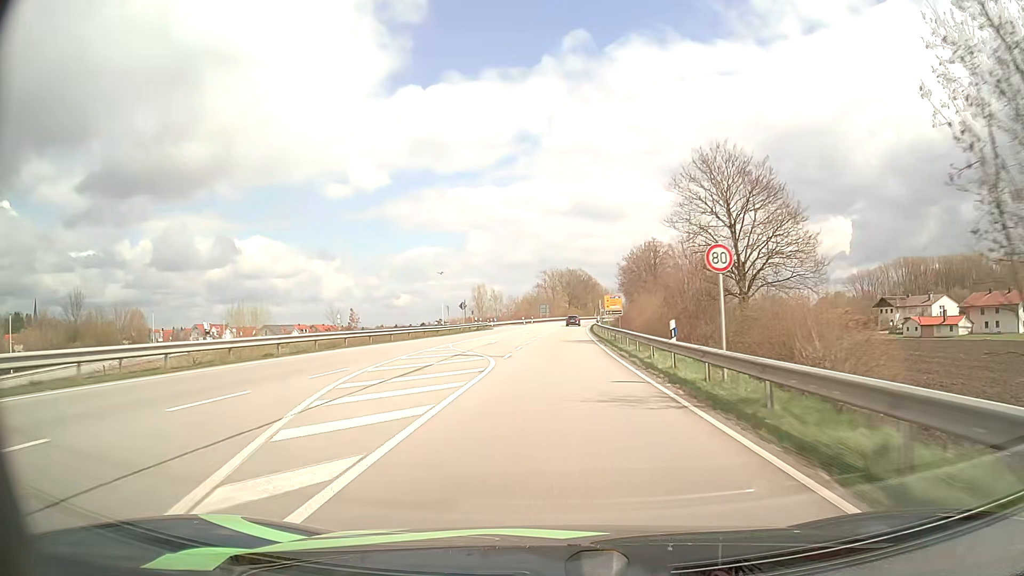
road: primary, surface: asphalt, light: Day
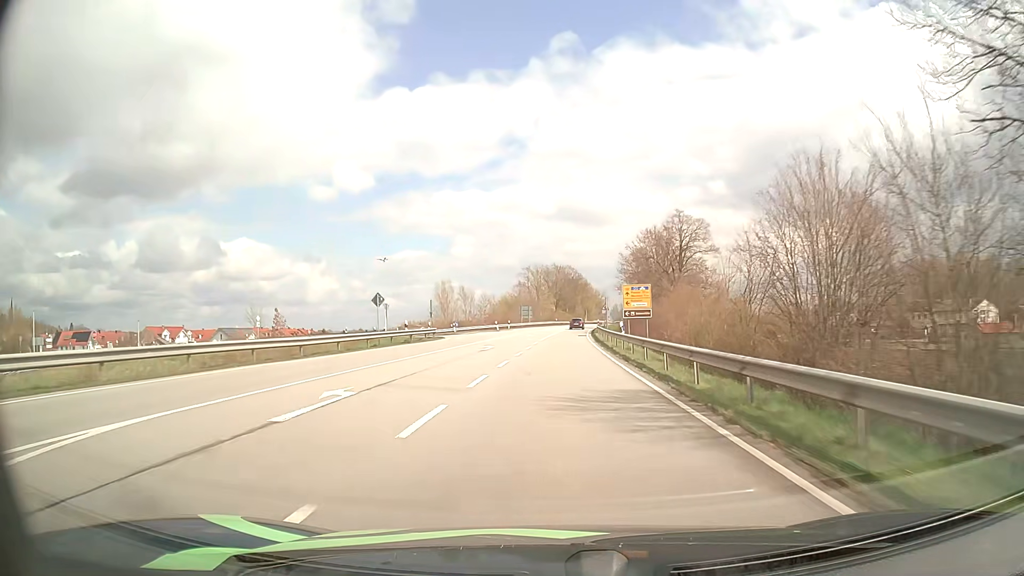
(+0.4, +27.1) m; +1°
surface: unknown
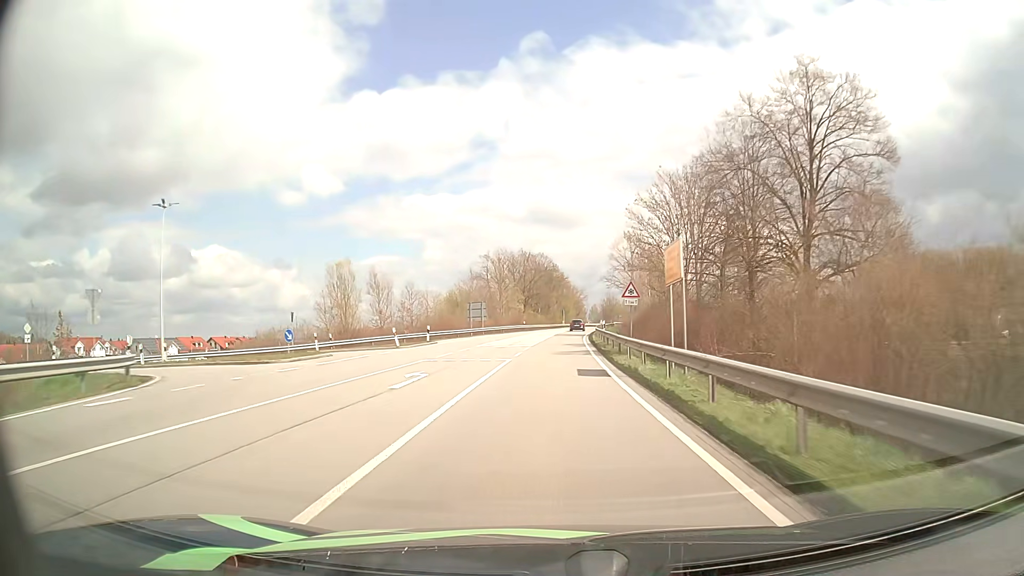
(+1.1, +40.0) m; +3°
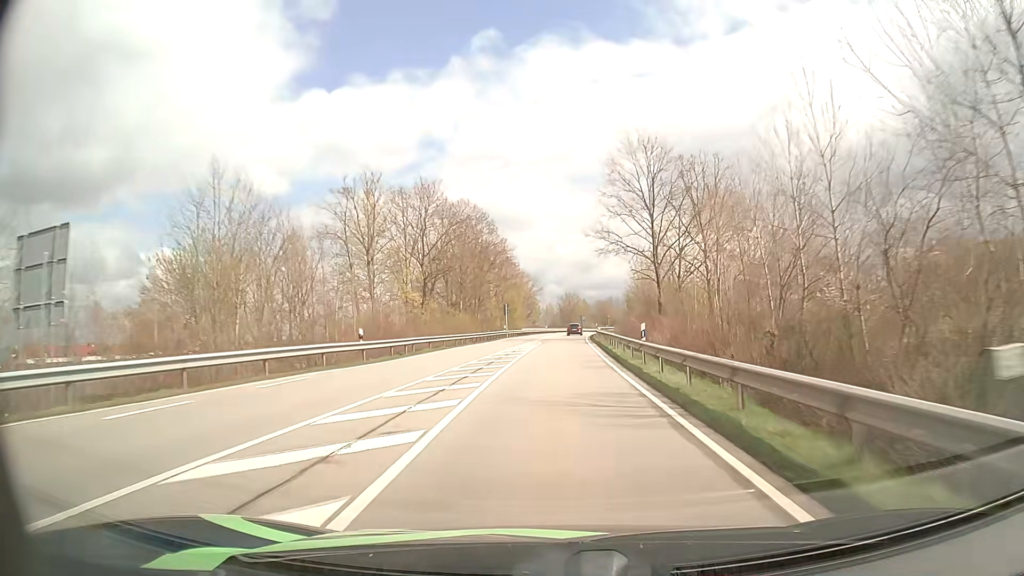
(+1.8, +65.5) m; +4°
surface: asphalt
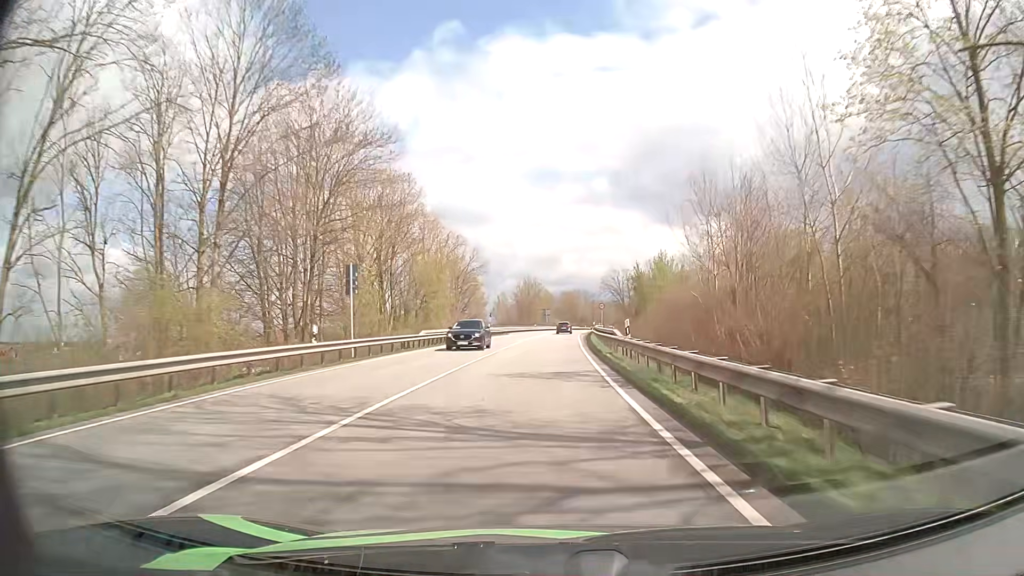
(+1.5, +51.8) m; +3°
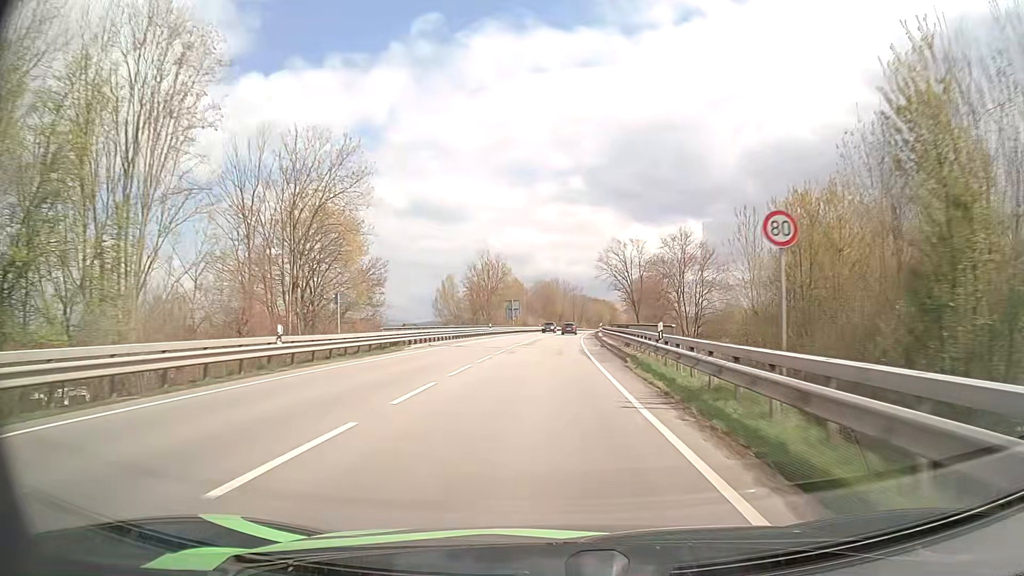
(+0.9, +51.9) m; +2°
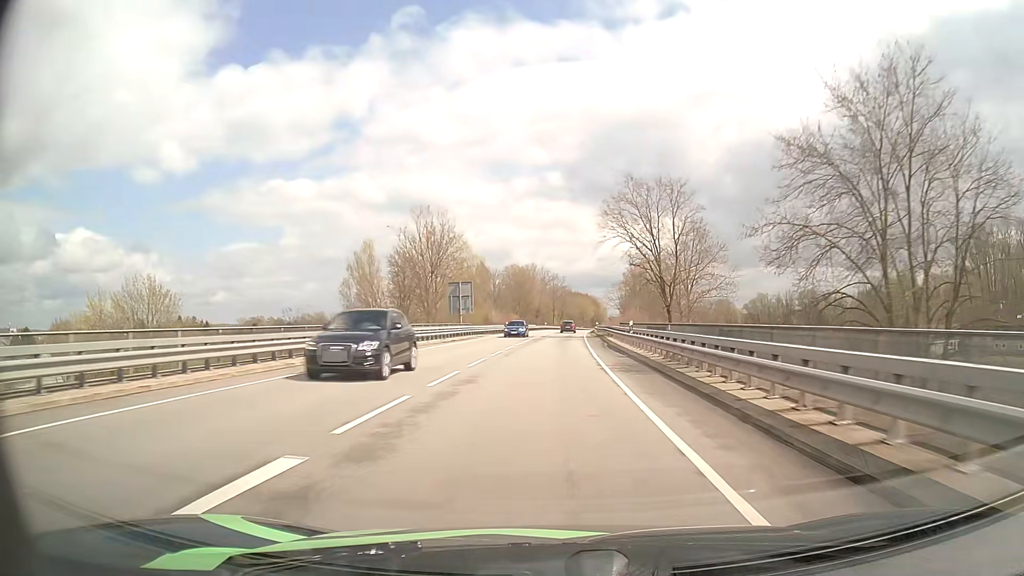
(+0.5, +39.1) m; +2°
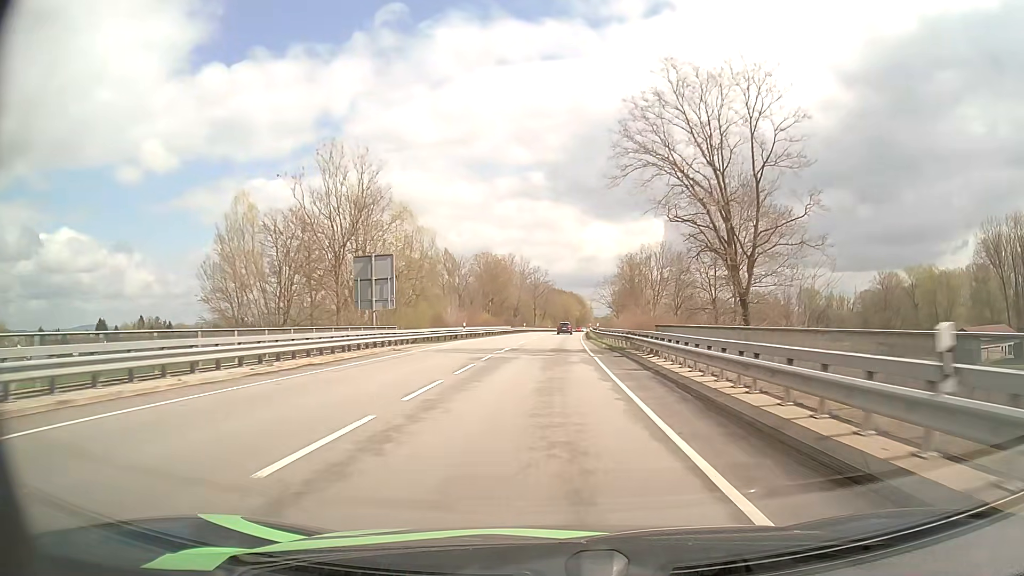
(+0.4, +26.2) m; +2°
(0, +10) (0, +20) (0, +30) (+1, +40) (+1, +50) (+1, +60) (+2, +70) (+2, +80) (+3, +90) (+4, +100) m
